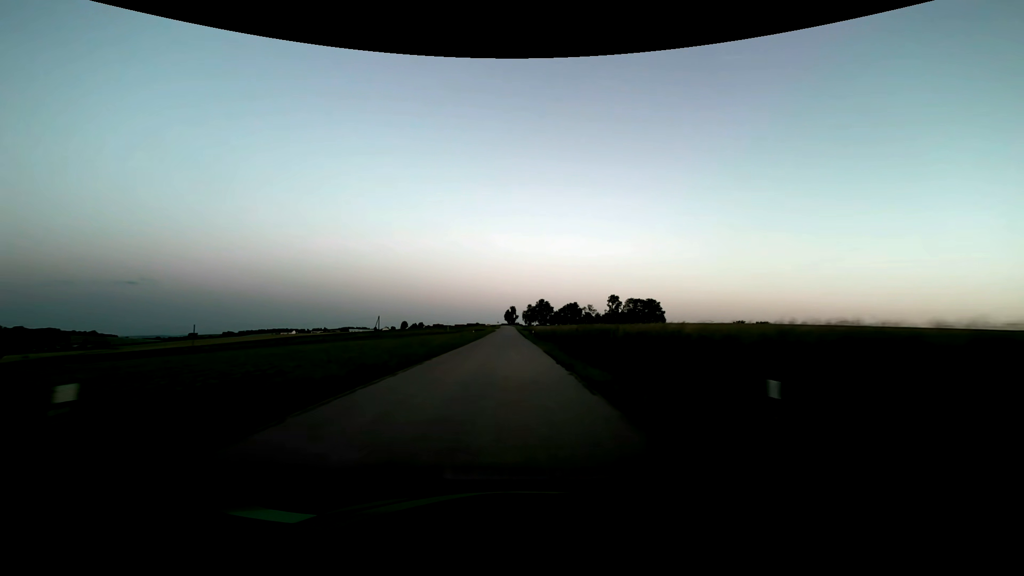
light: Dusk
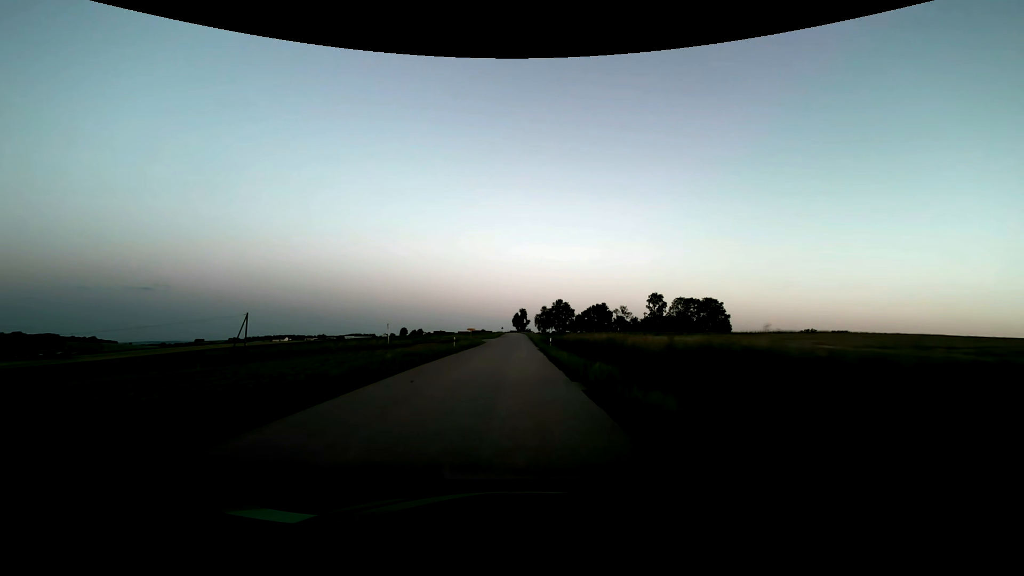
(-0.6, +69.4) m; -1°
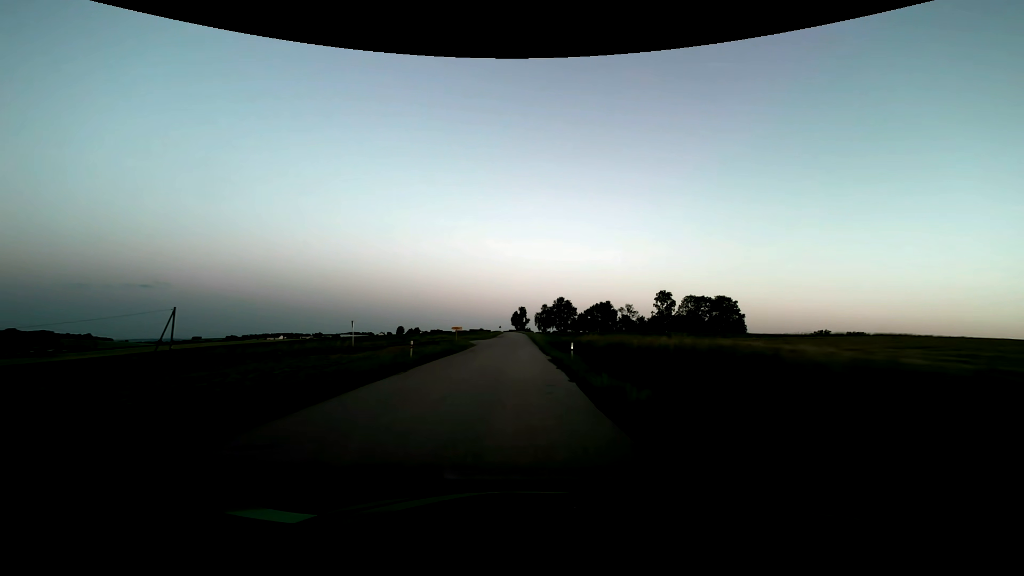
(0.0, +13.6) m; 0°
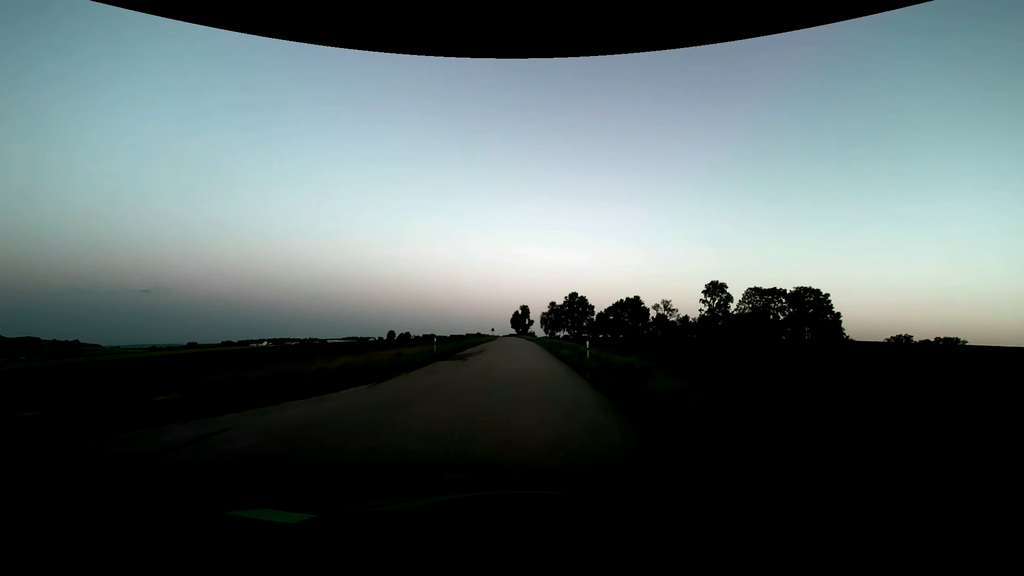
(+0.1, +53.8) m; 0°
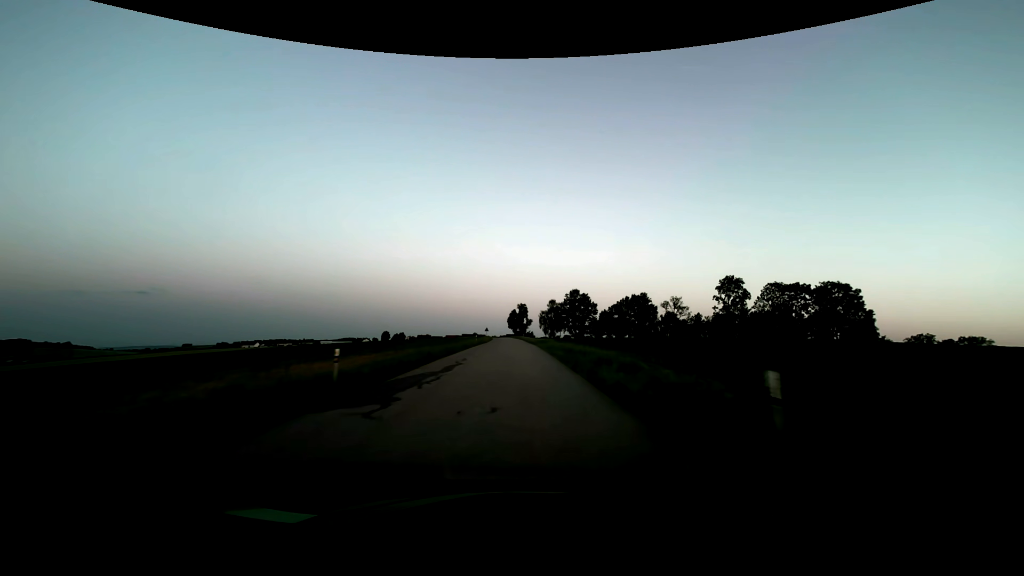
(0.0, +13.2) m; 0°
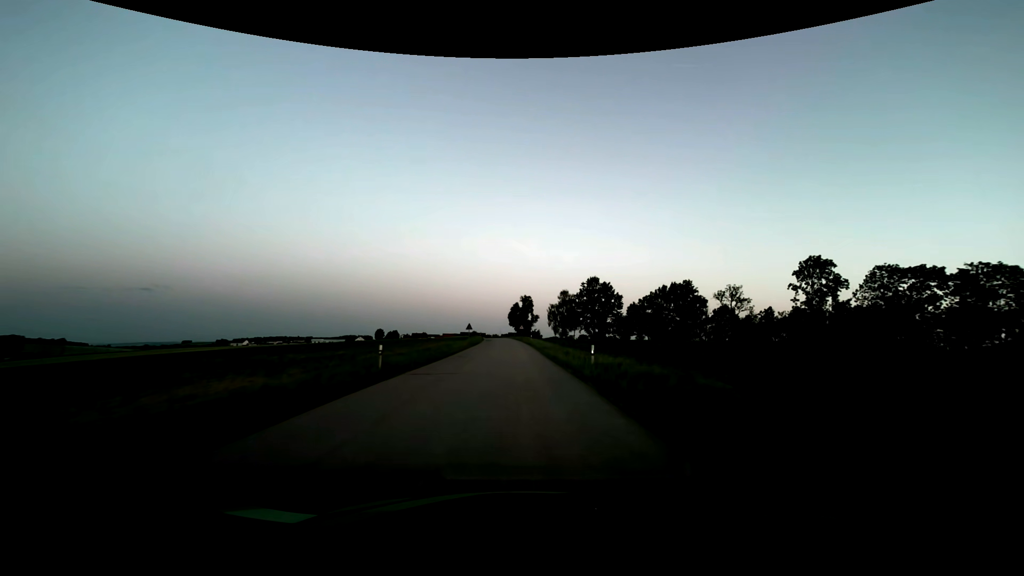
(0.0, +39.1) m; 0°
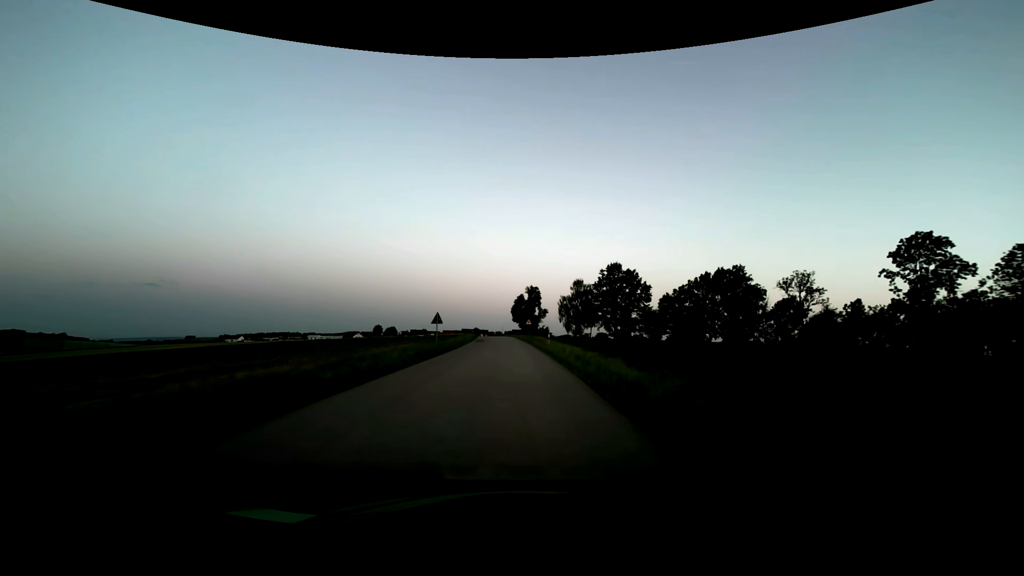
(-0.1, +25.5) m; 0°
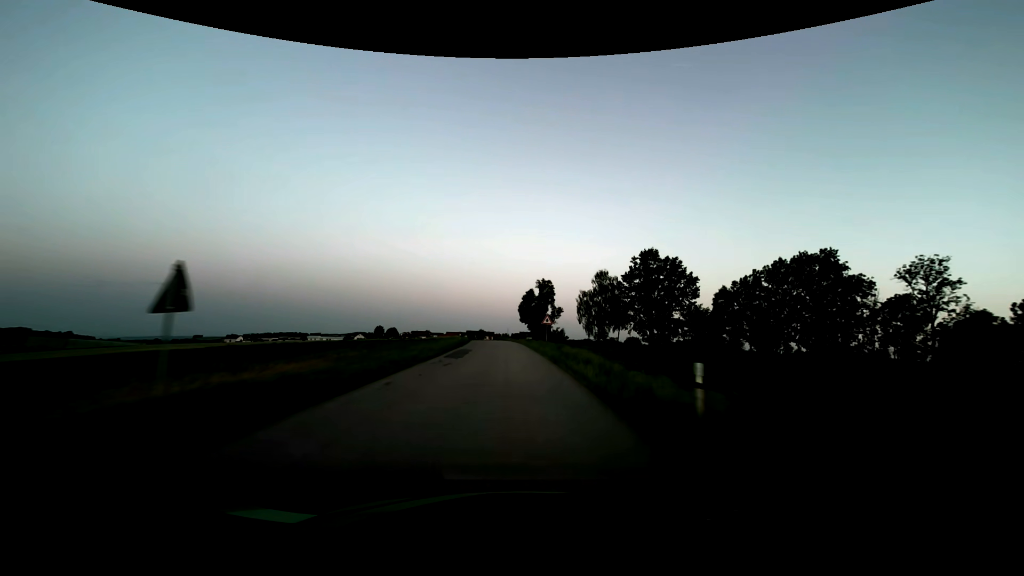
(-0.2, +25.1) m; -1°
(0, +10) (0, +20) (0, +30) (-1, +40) (-1, +50) (-2, +60) (-2, +70) (-3, +80) (-4, +90) (-6, +100) m
